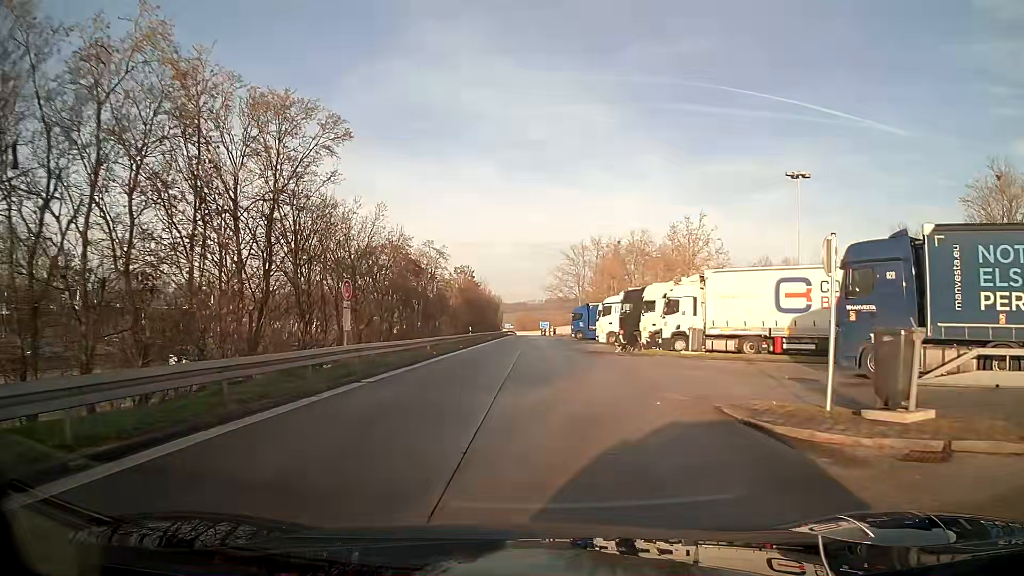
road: service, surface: asphalt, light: Day
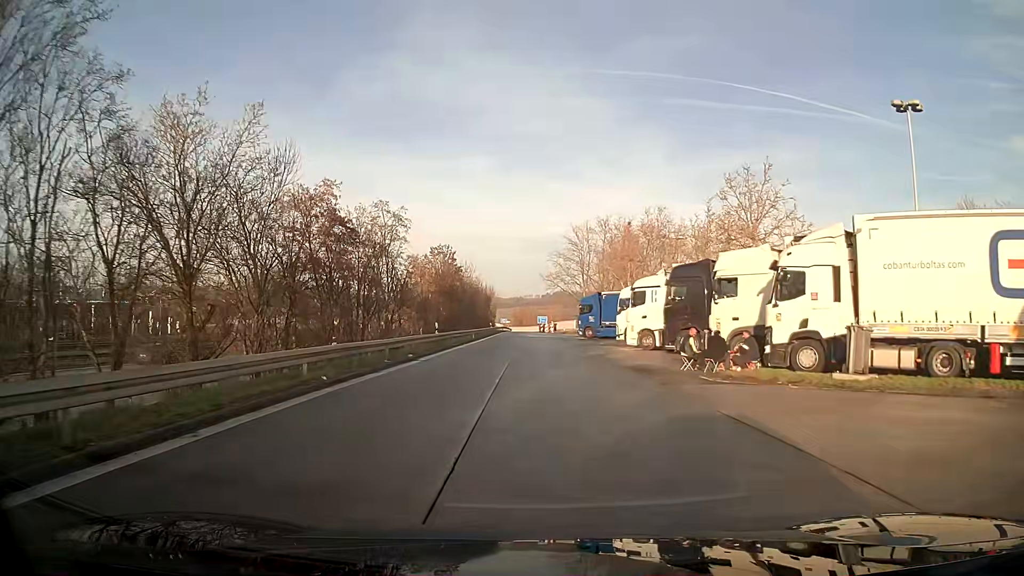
(0.0, +16.2) m; 0°
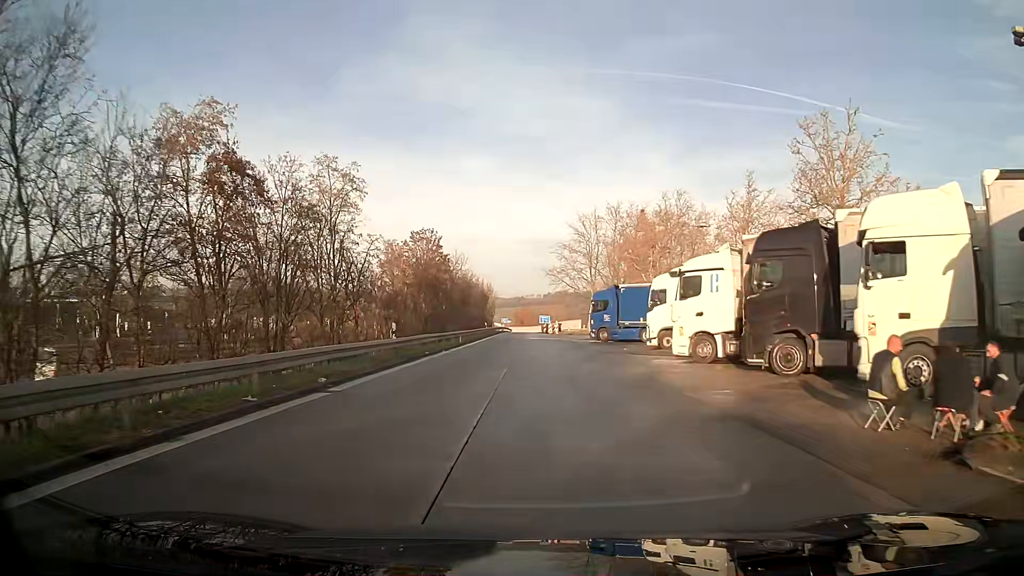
(0.0, +10.8) m; 0°
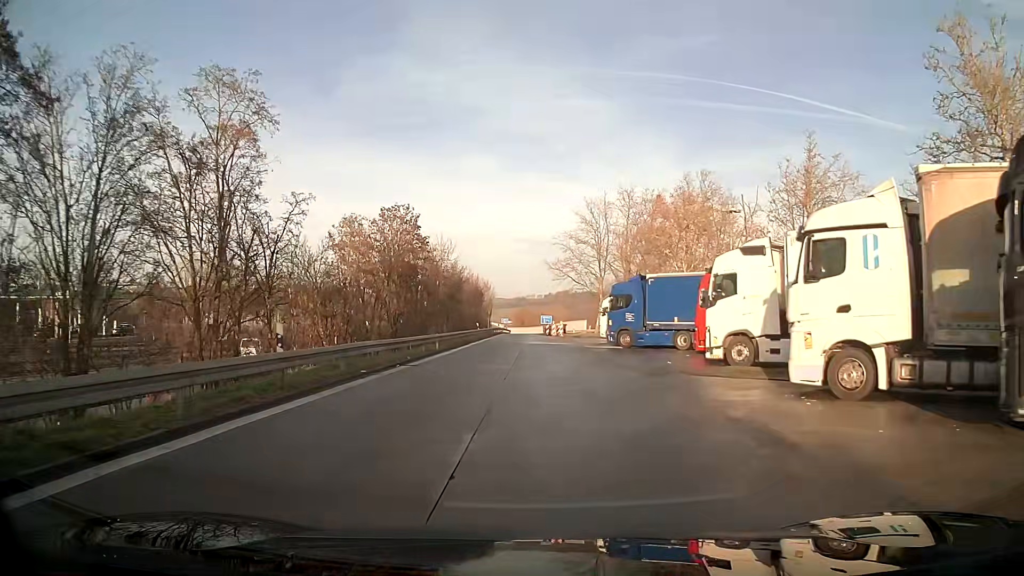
(0.0, +10.8) m; 0°
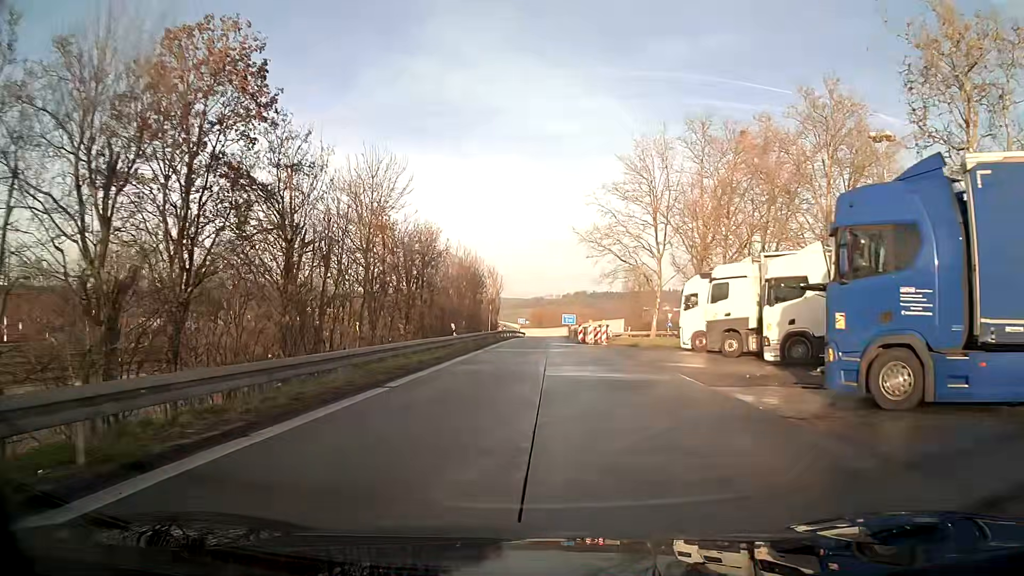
(-0.3, +27.3) m; -2°
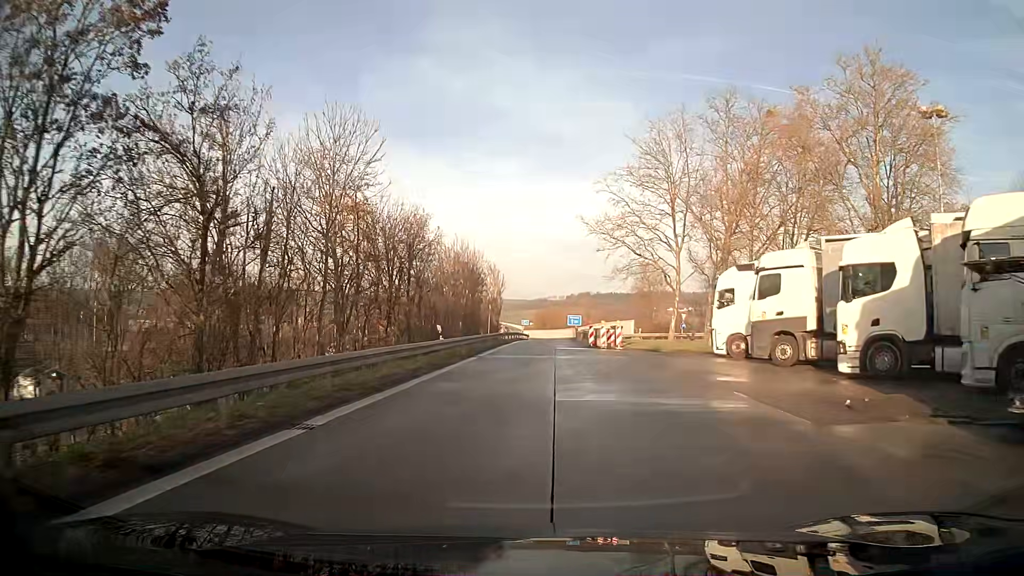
(0.0, +5.5) m; 0°
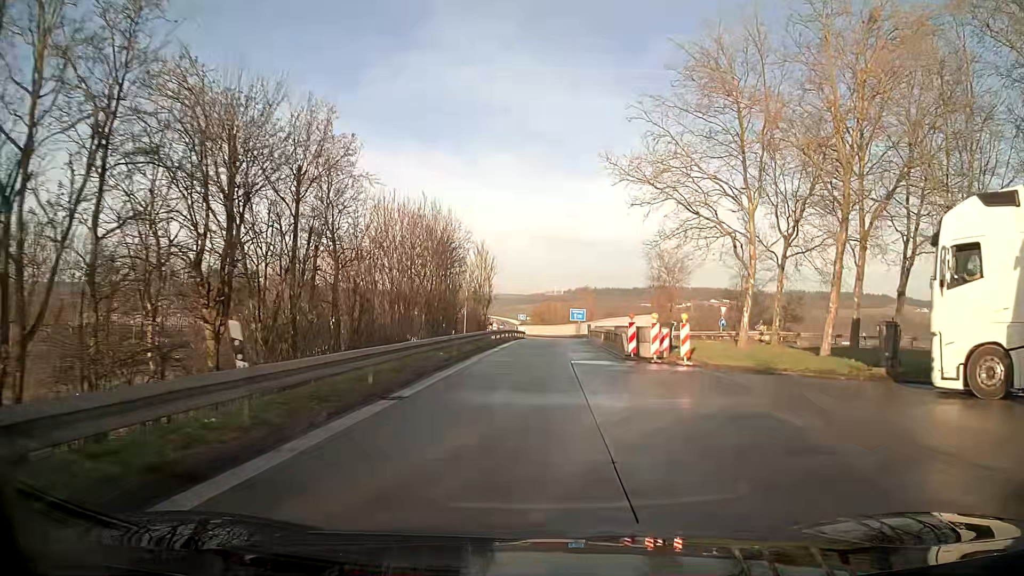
(0.0, +16.6) m; +1°
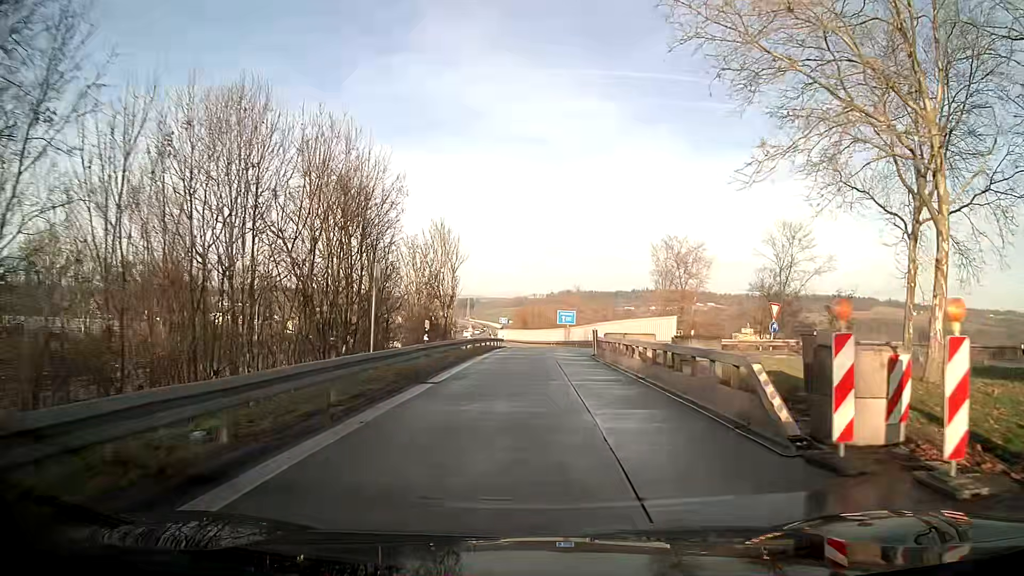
(+0.2, +16.7) m; +1°
